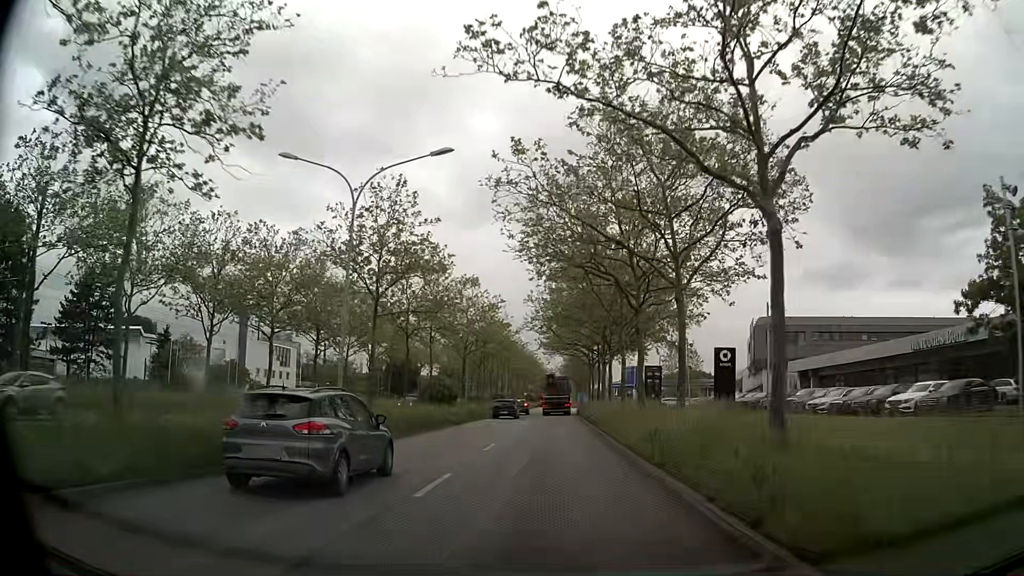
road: primary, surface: asphalt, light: Day
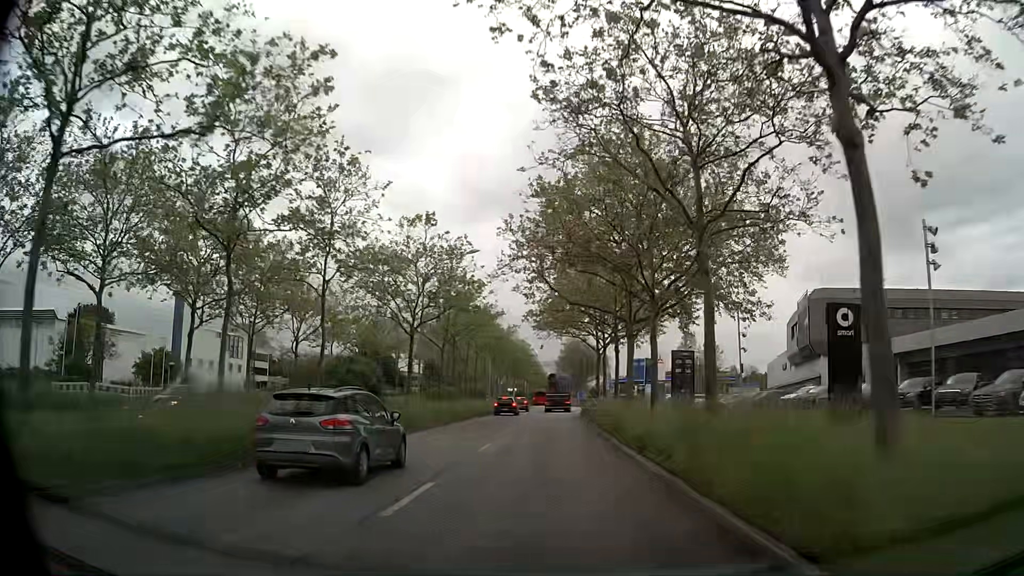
(0.0, +19.5) m; 0°
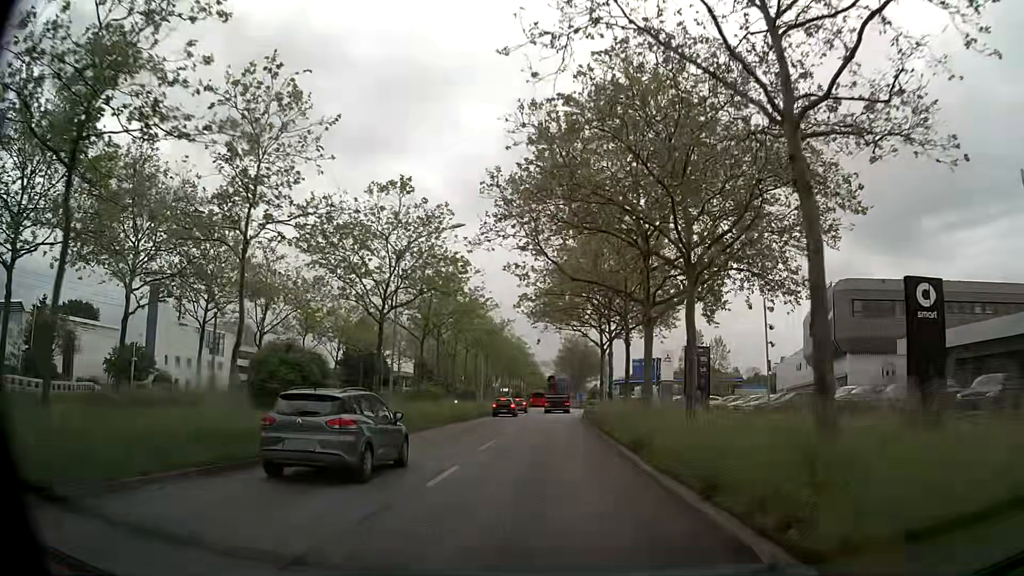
(0.0, +6.3) m; 0°
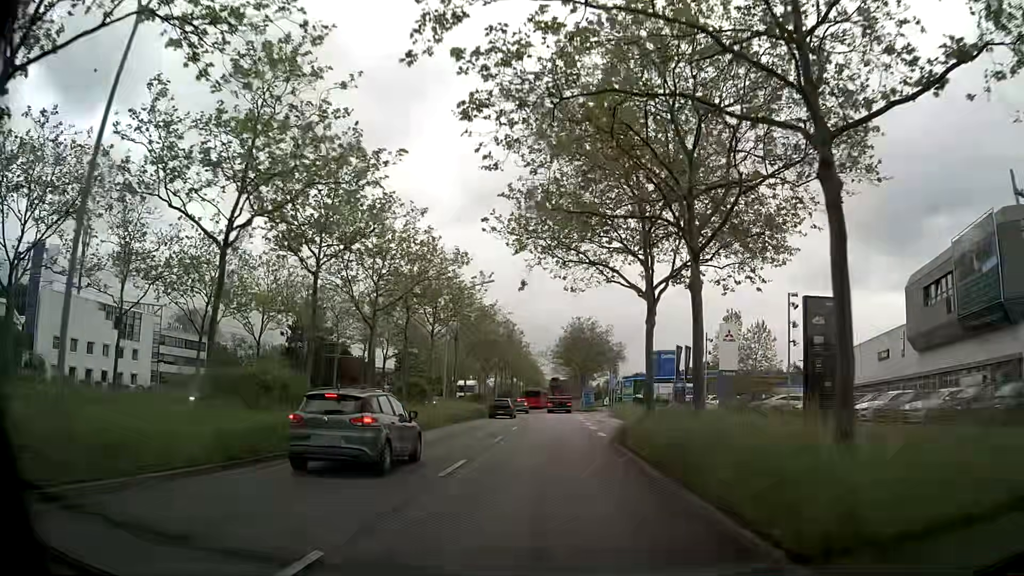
(-0.1, +24.2) m; 0°
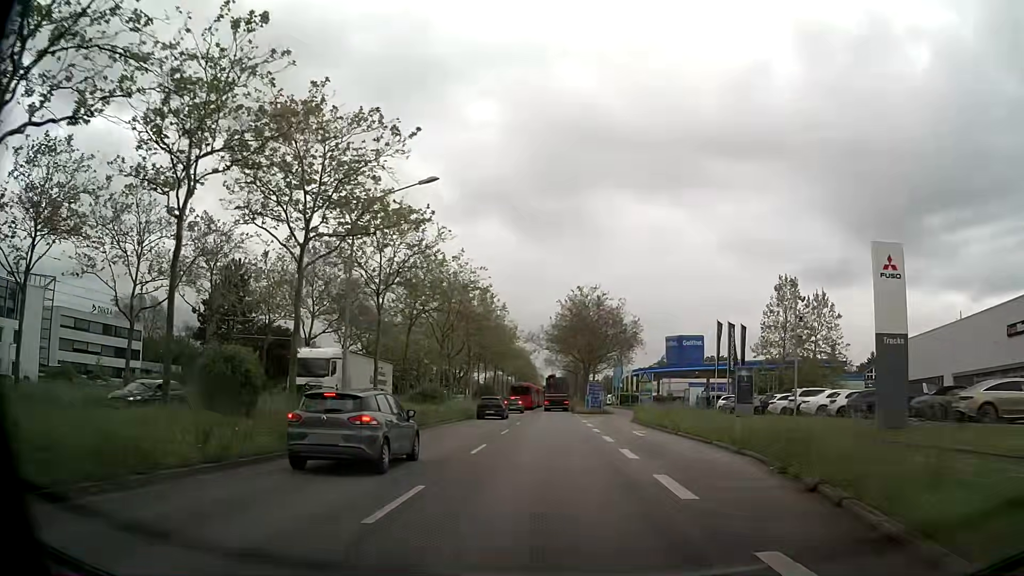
(+0.1, +22.7) m; +1°
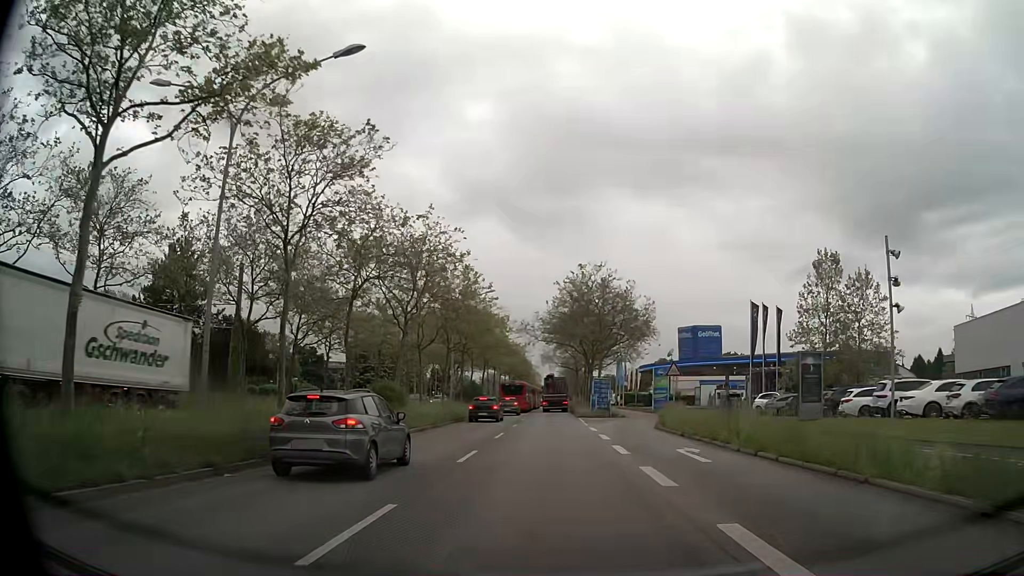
(-0.1, +10.9) m; -1°
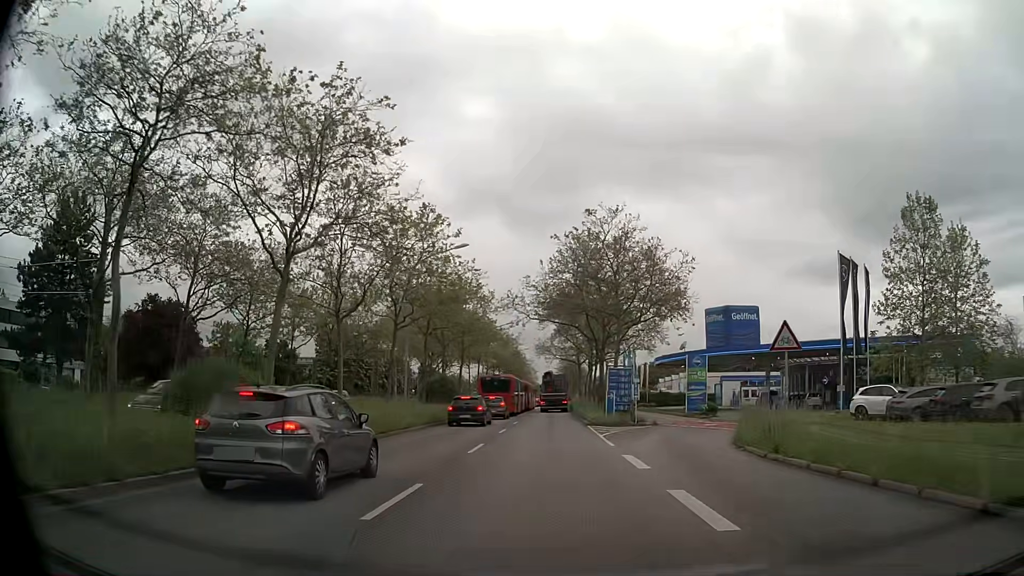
(0.0, +15.9) m; 0°
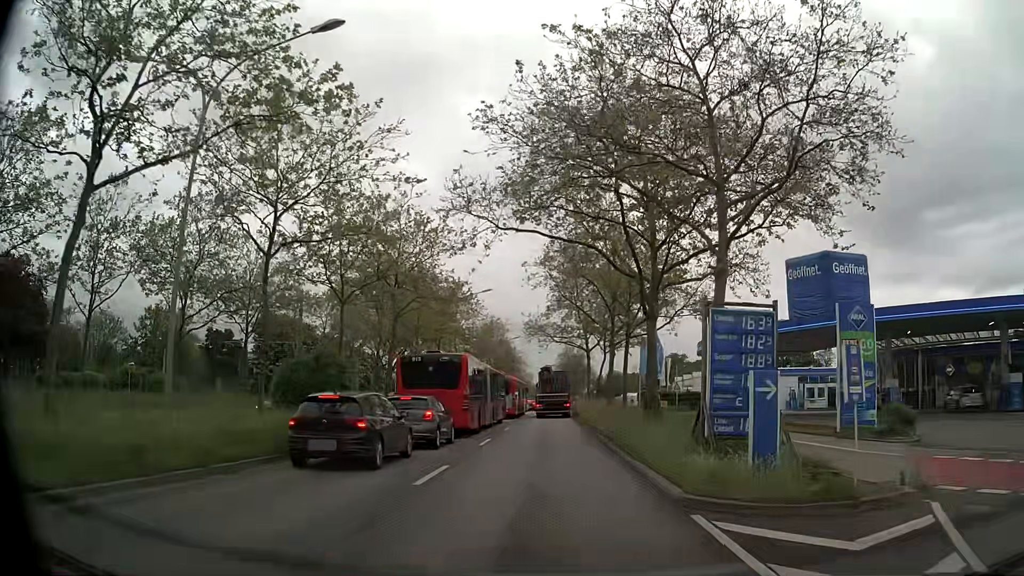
(0.0, +24.1) m; 0°
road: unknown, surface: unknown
